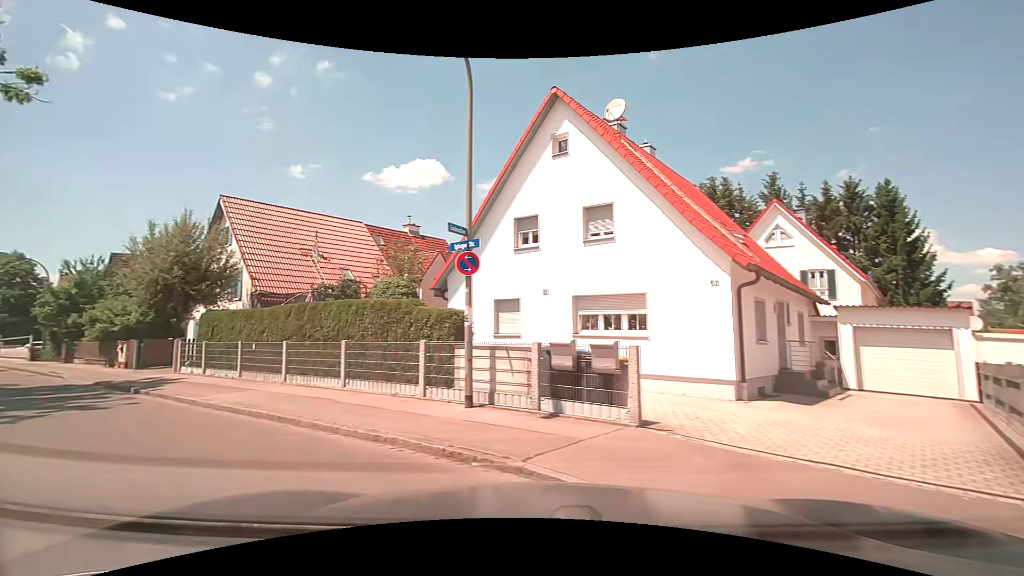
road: residential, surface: asphalt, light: Day
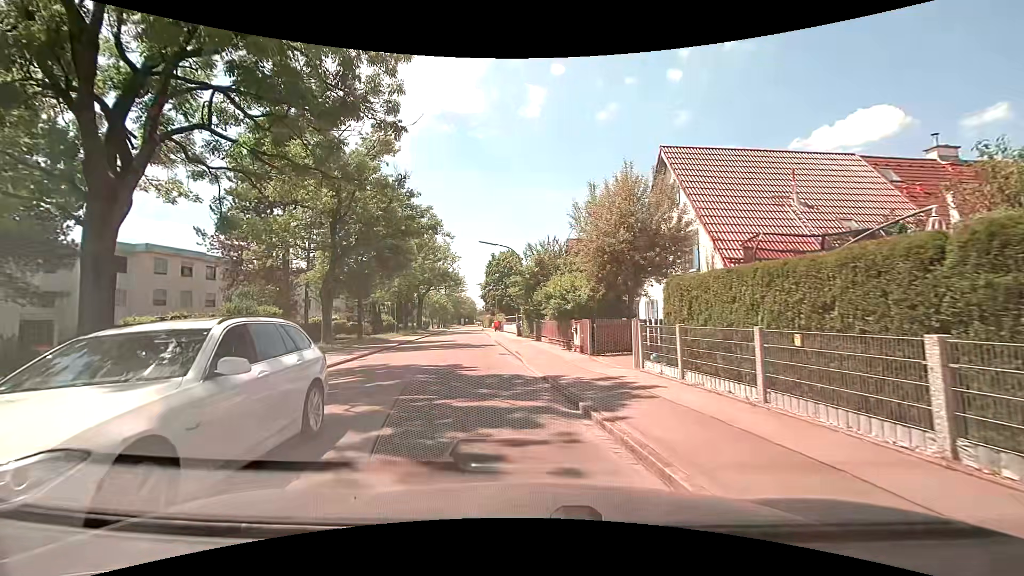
(-4.0, +8.0) m; -47°
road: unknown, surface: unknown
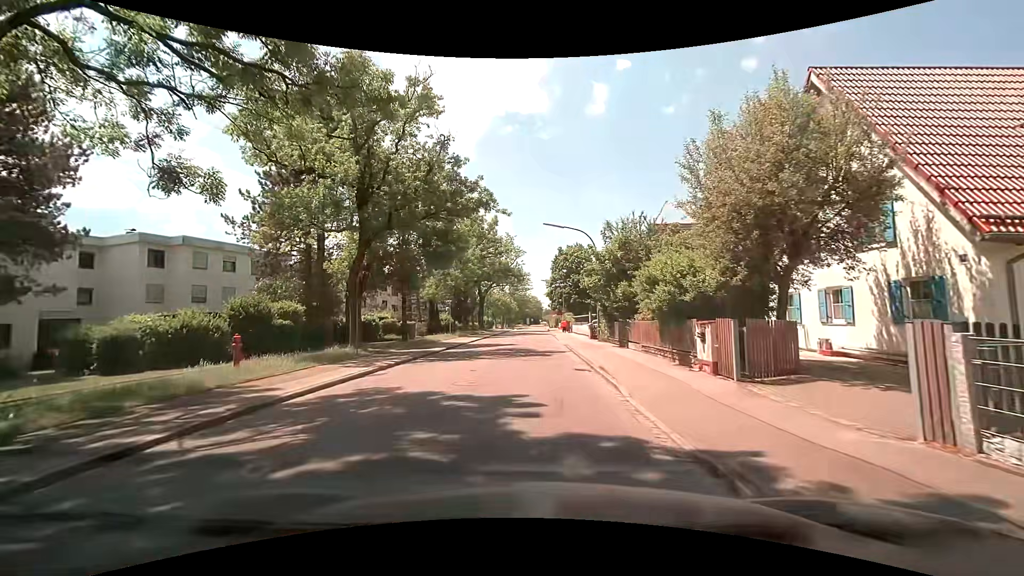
(-0.3, +6.8) m; -6°
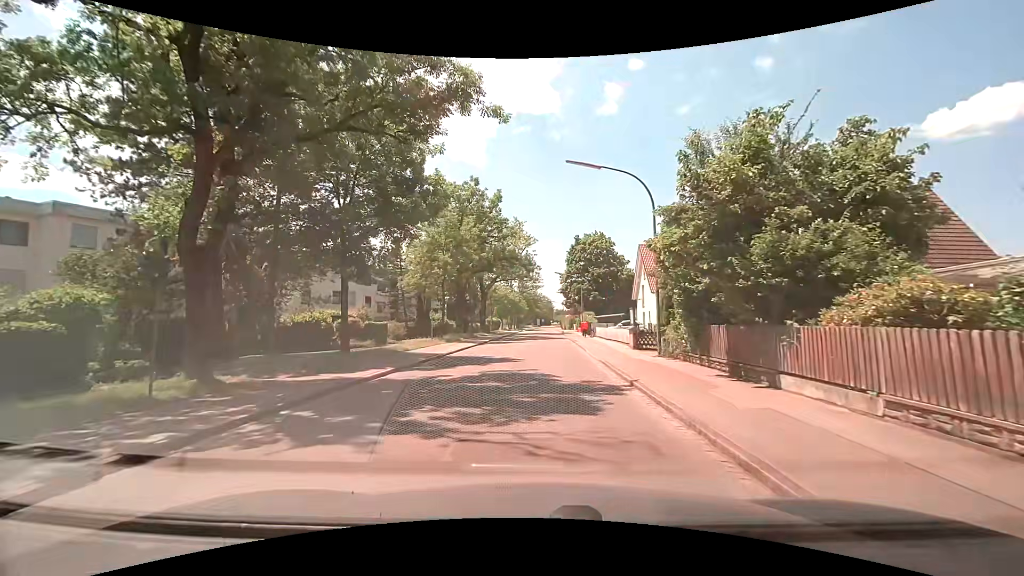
(-0.3, +12.3) m; -2°
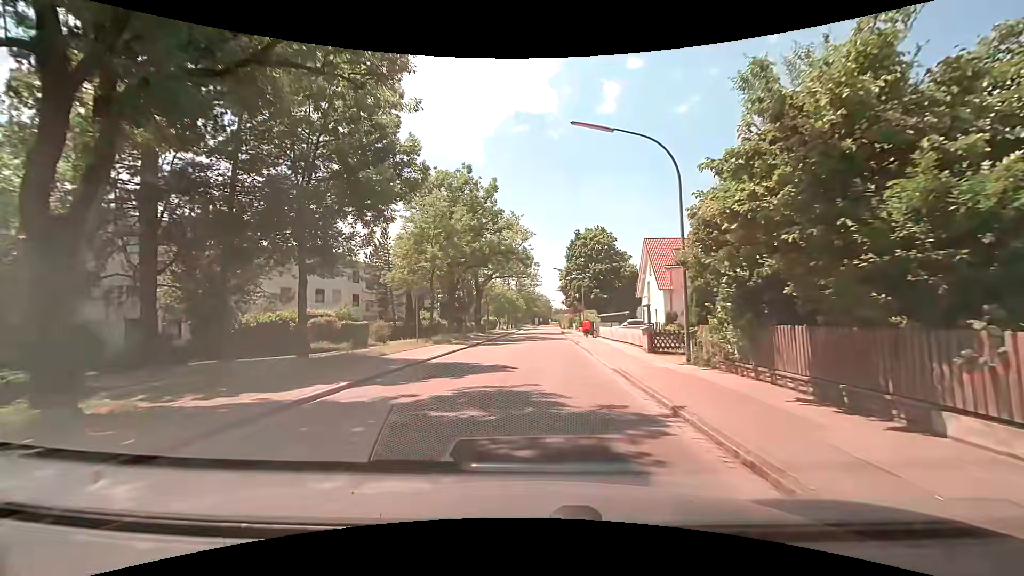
(0.0, +3.6) m; 0°
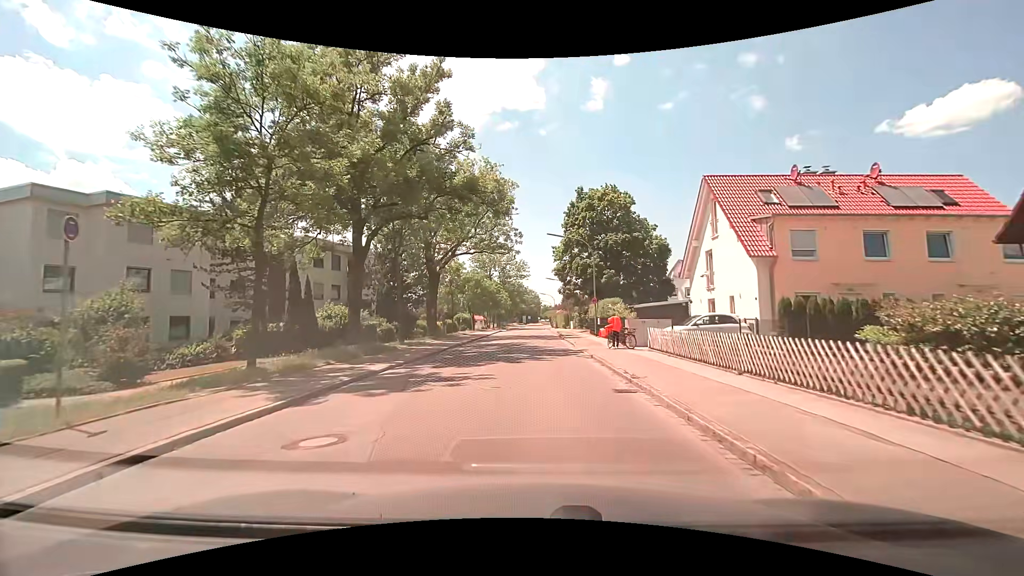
(+0.6, +20.9) m; +2°
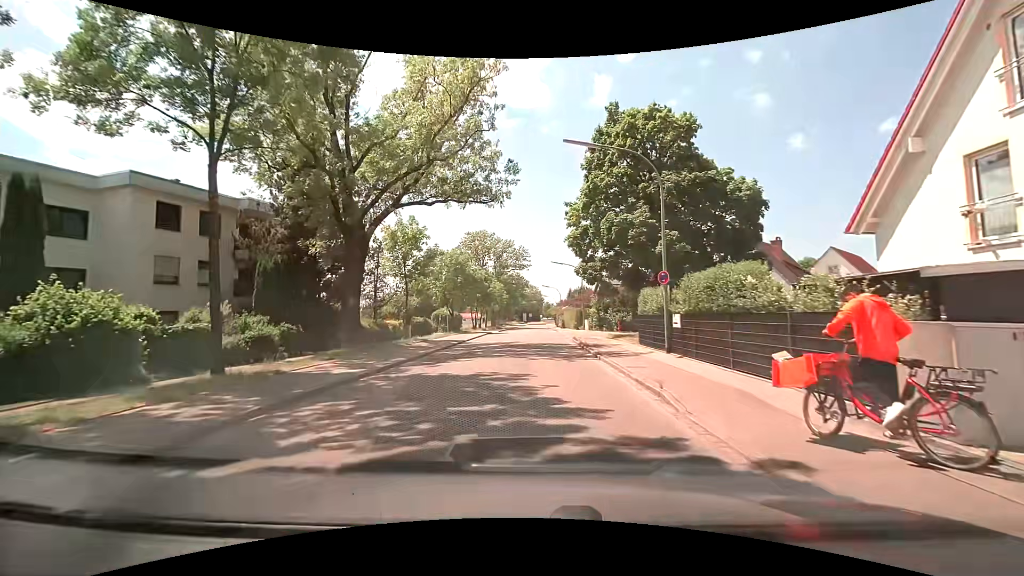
(0.0, +17.9) m; 0°
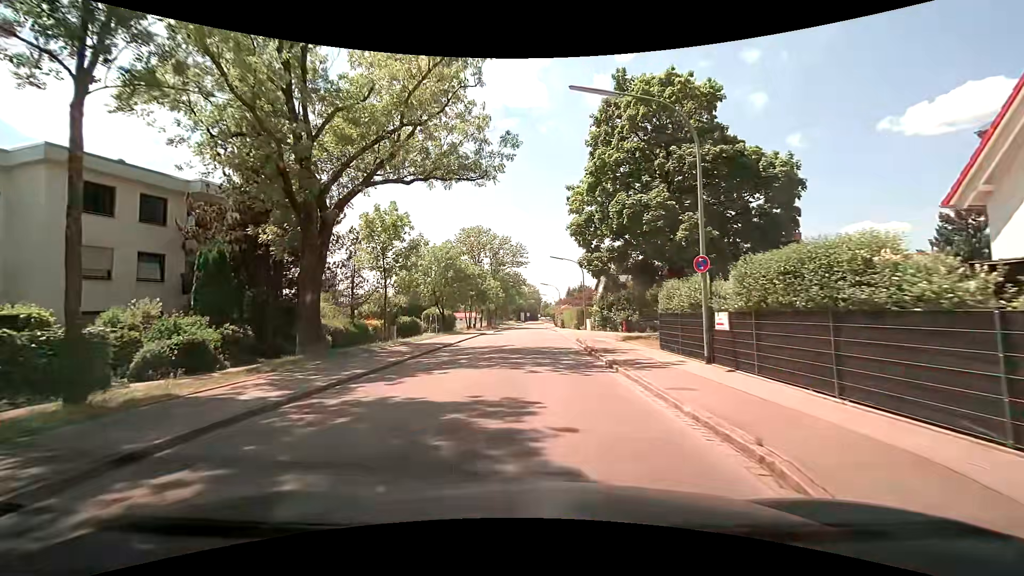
(0.0, +3.9) m; 0°
(0, +10) (0, +20) (+1, +30) (+1, +40) (+1, +50) (0, +60) (0, +70) (0, +80) (0, +90) (0, +100) m
